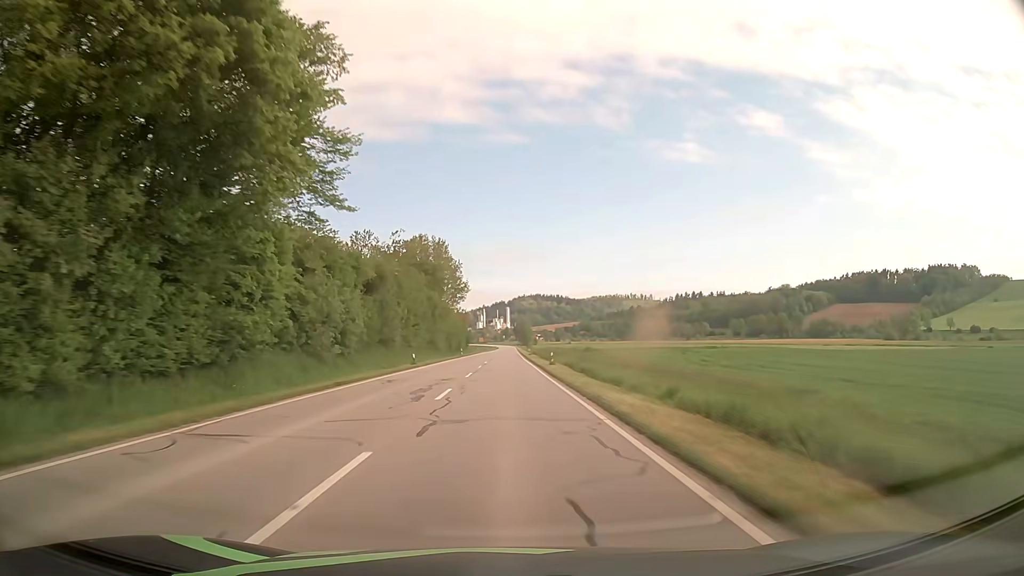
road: secondary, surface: asphalt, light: Day
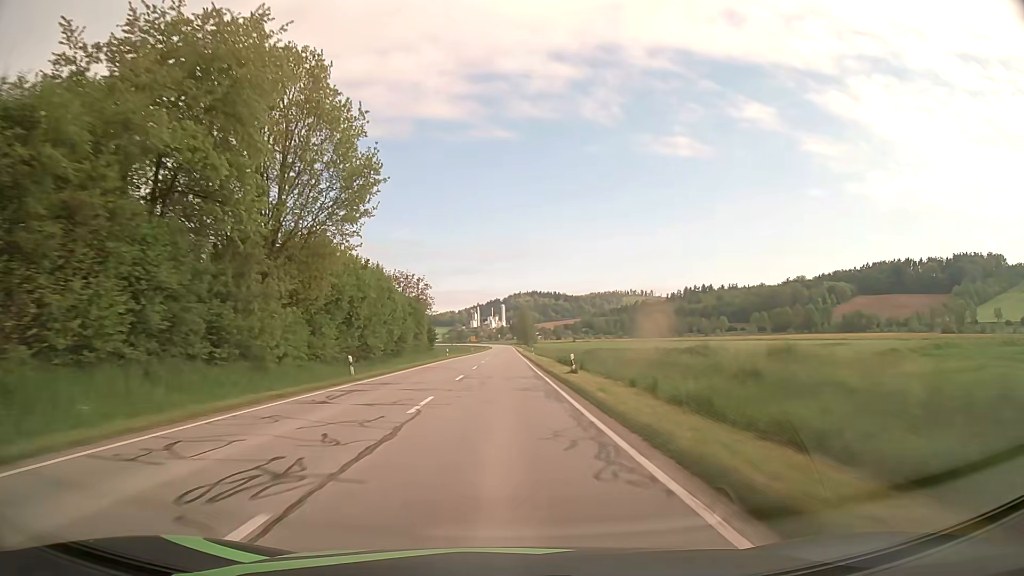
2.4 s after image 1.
(+0.3, +63.8) m; 0°
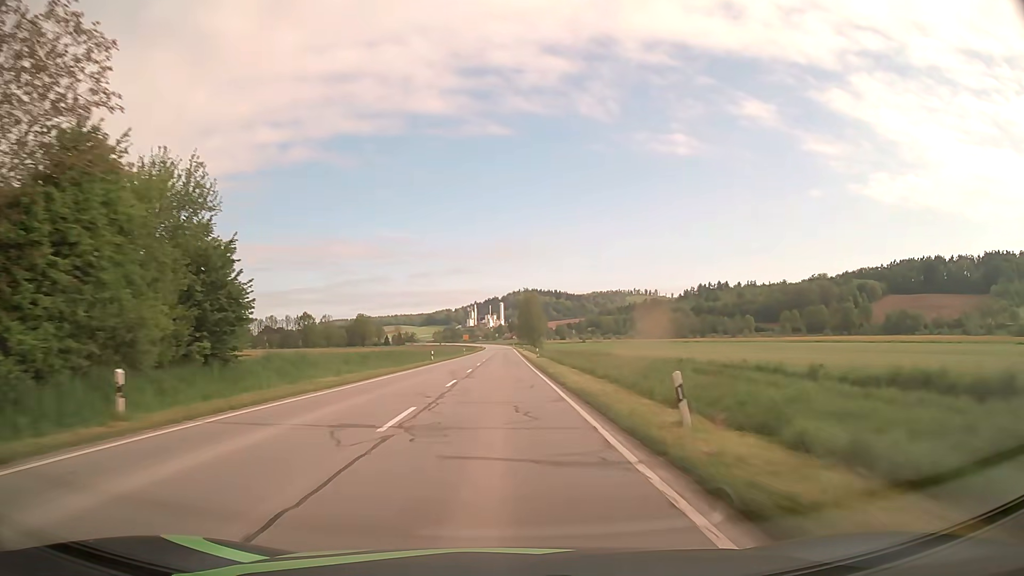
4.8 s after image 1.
(+0.1, +63.2) m; 0°
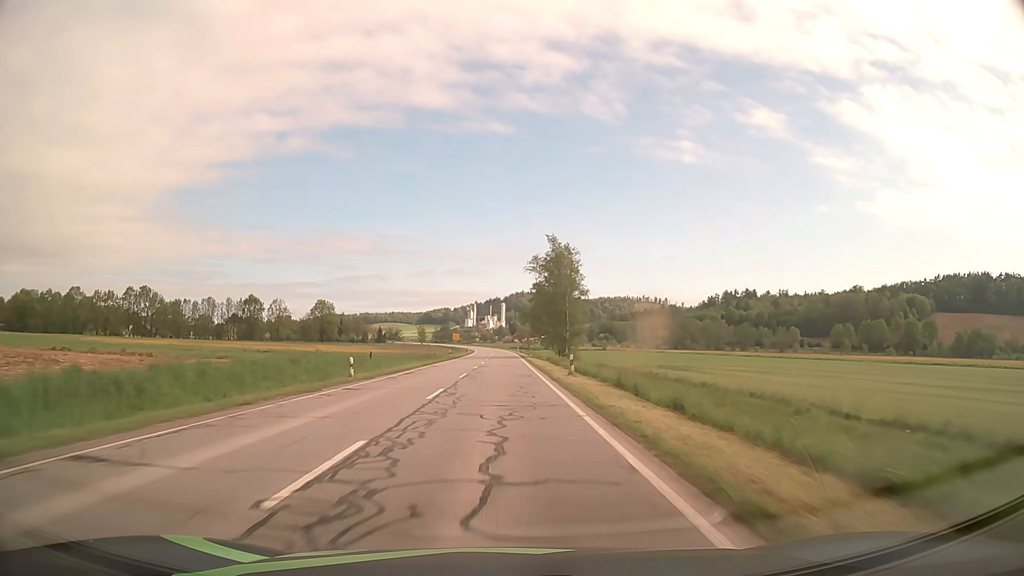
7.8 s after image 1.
(-0.1, +77.9) m; 0°
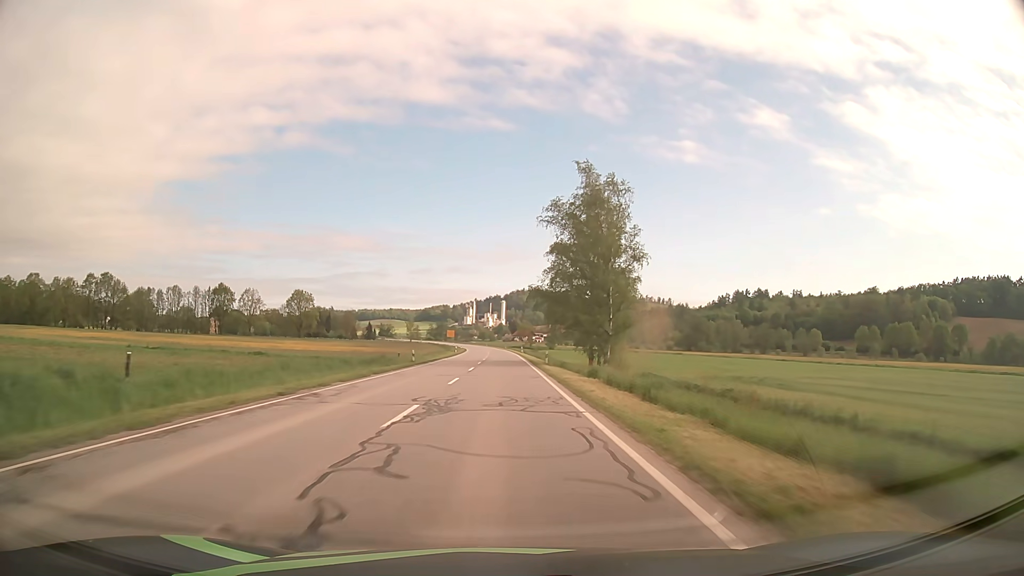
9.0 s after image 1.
(0.0, +30.8) m; 0°
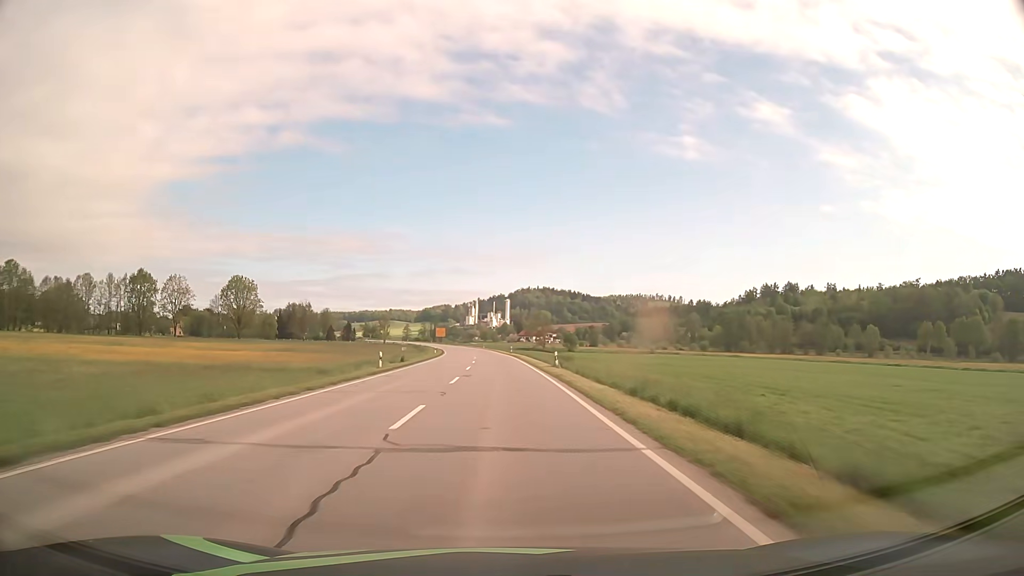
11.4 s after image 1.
(-0.2, +60.5) m; 0°
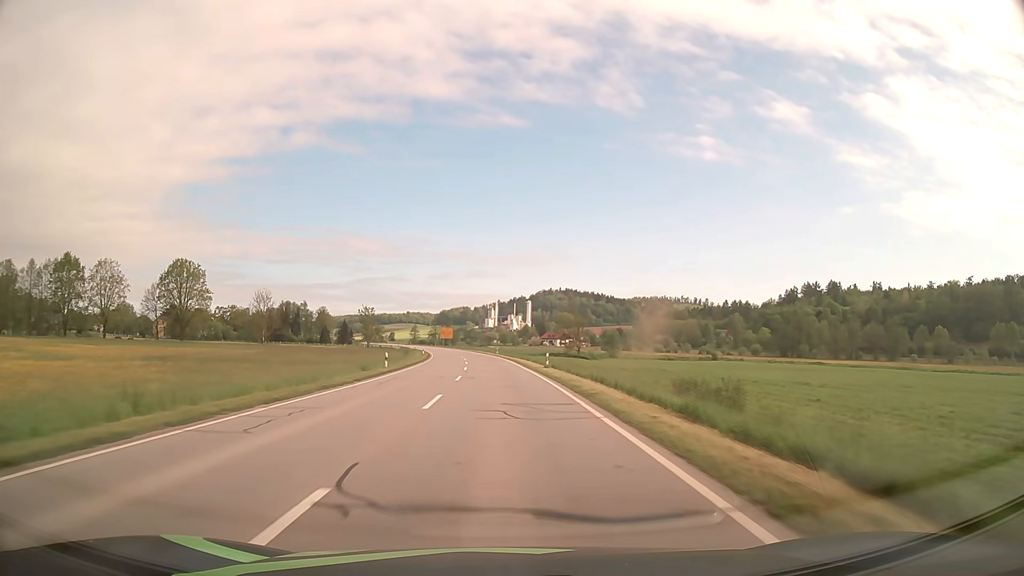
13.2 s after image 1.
(-0.4, +44.8) m; -2°
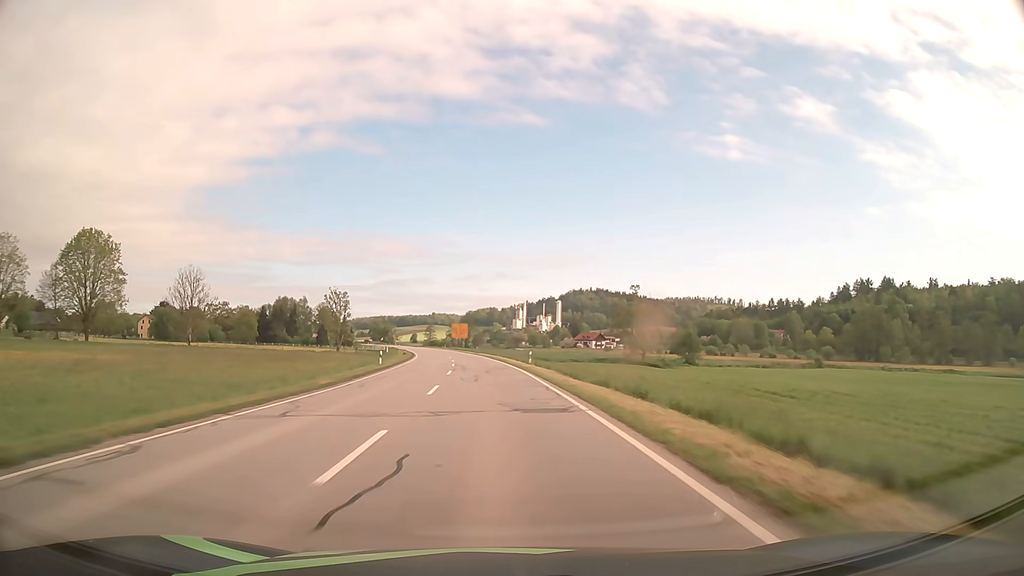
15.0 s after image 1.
(-0.8, +44.3) m; -2°
(0, +10) (0, +20) (-1, +30) (-1, +40) (-2, +50) (-3, +60) (-4, +70) (-5, +80) (-6, +90) (-8, +100) m
